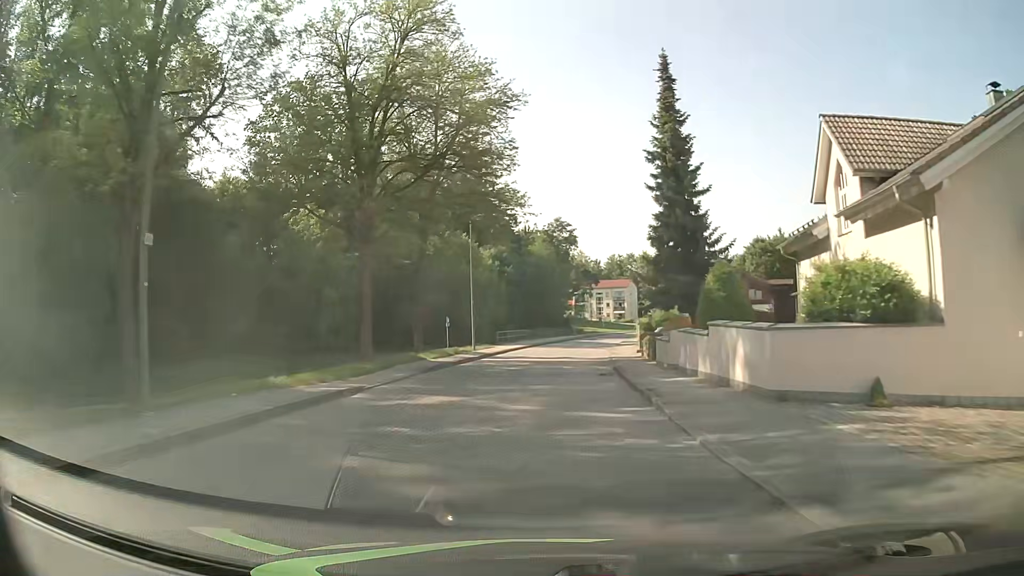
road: unclassified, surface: asphalt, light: Day
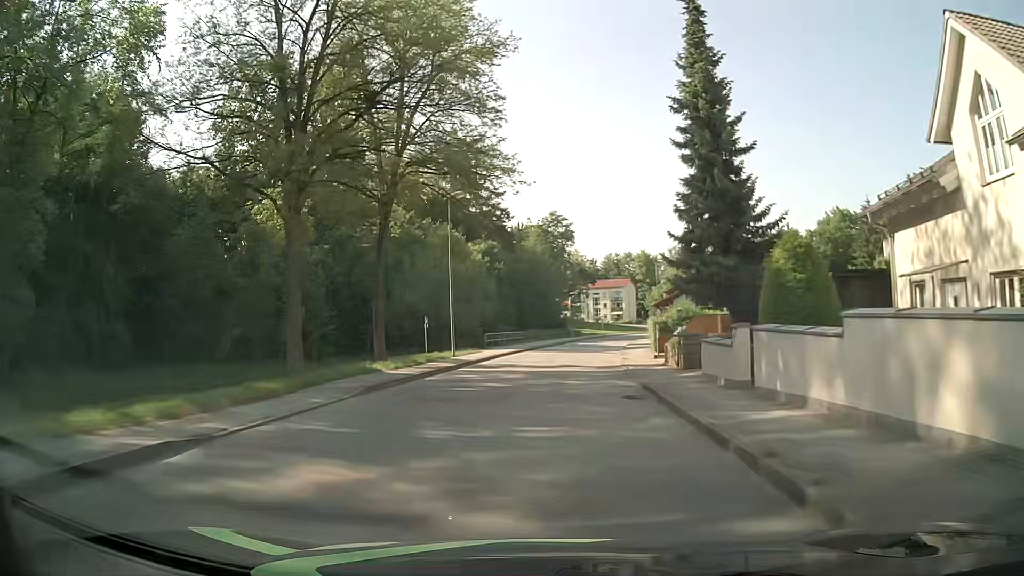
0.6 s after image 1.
(0.0, +7.4) m; 0°
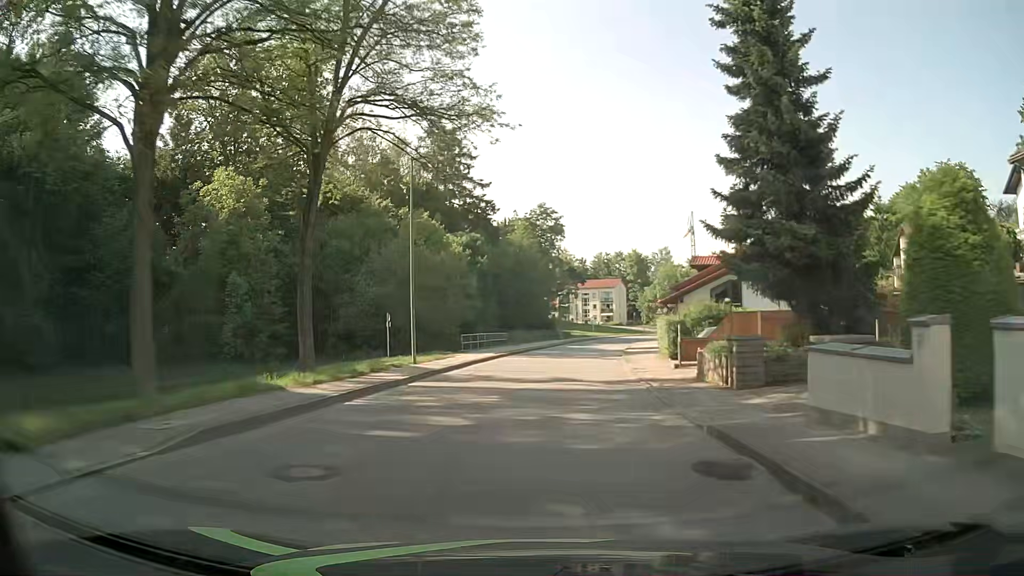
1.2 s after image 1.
(0.0, +7.4) m; +1°
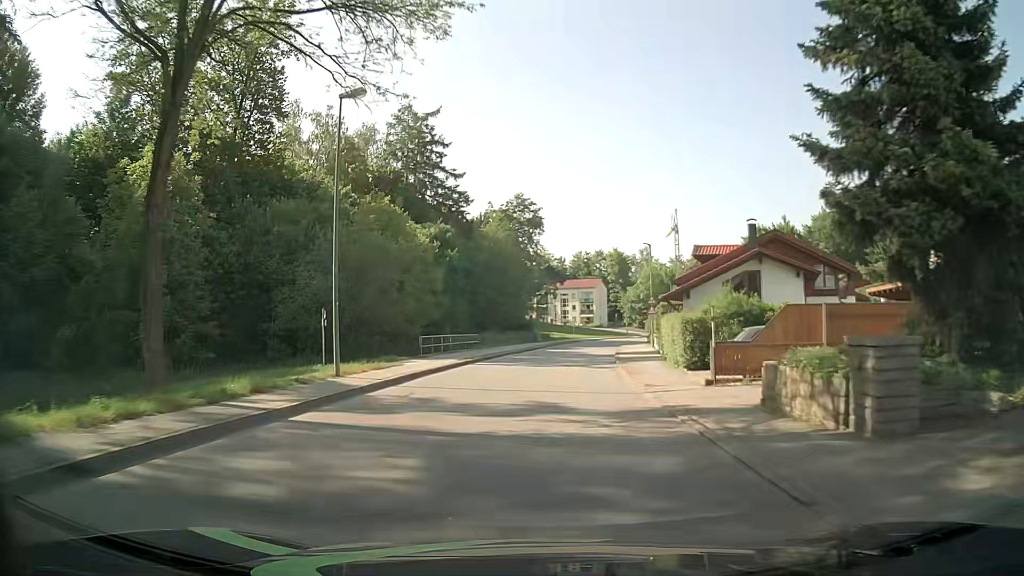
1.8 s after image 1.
(+0.1, +7.4) m; +2°
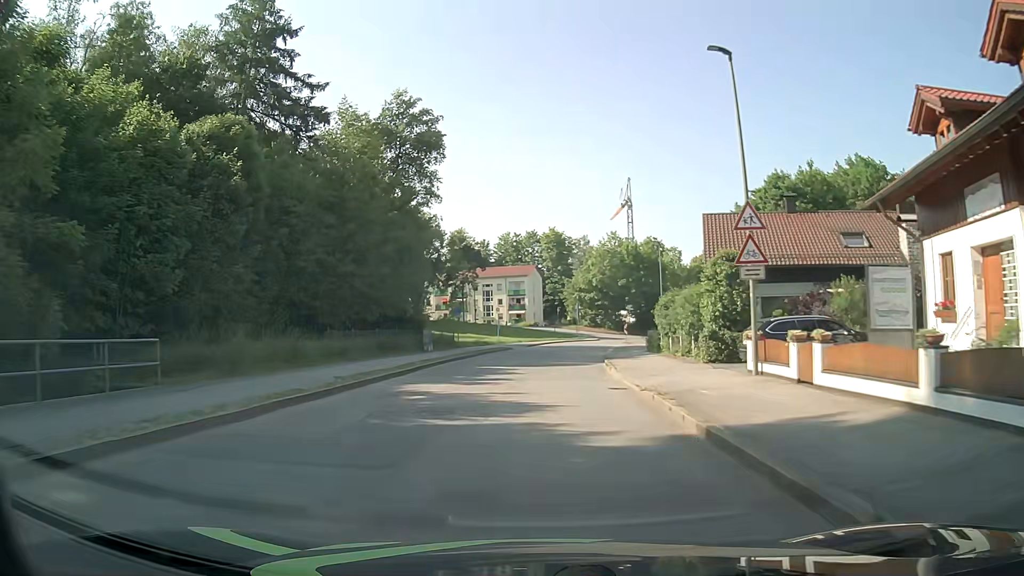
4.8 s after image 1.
(+1.9, +37.4) m; +6°
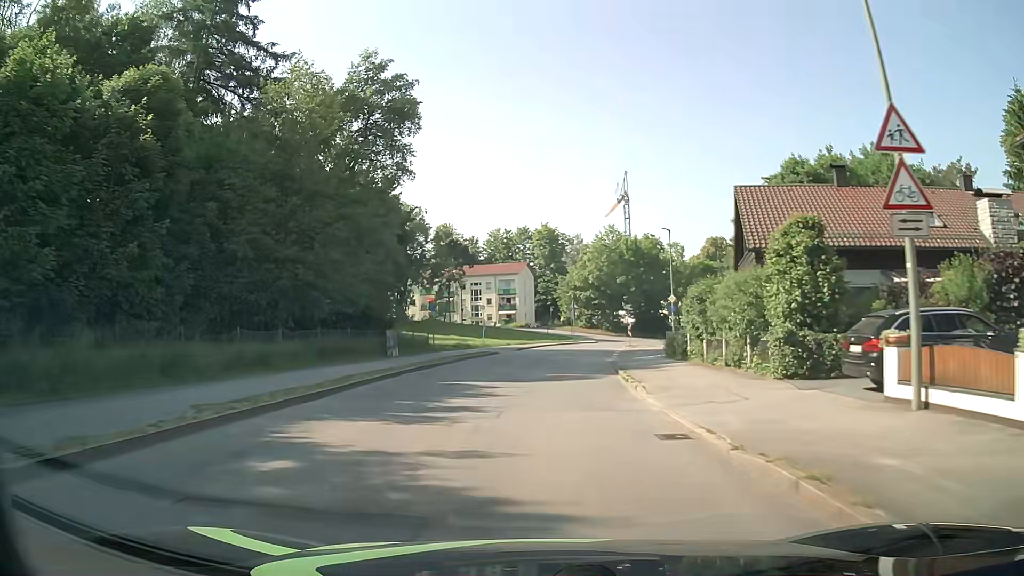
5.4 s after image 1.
(+0.1, +7.5) m; +1°
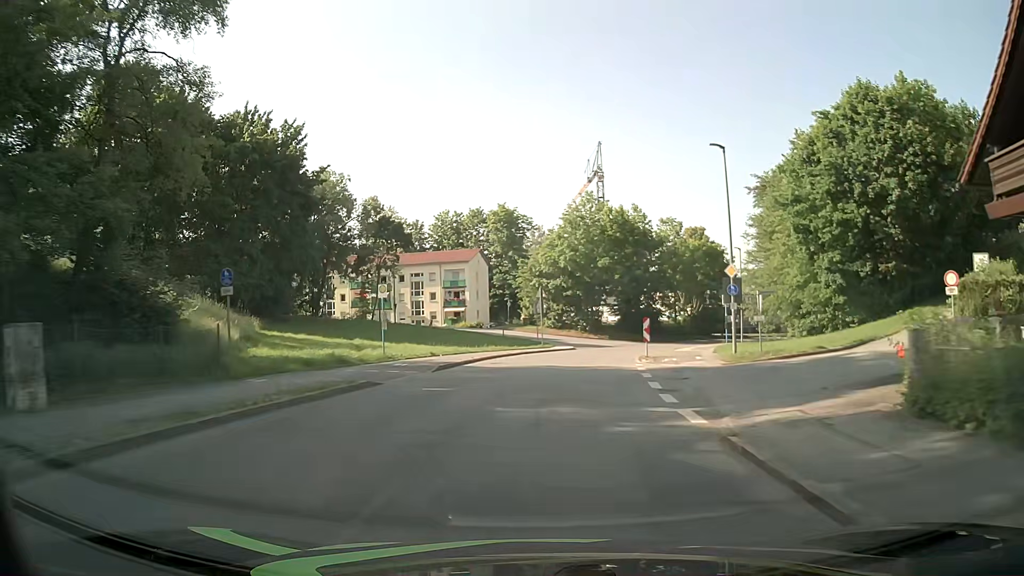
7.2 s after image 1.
(+0.6, +22.5) m; +4°
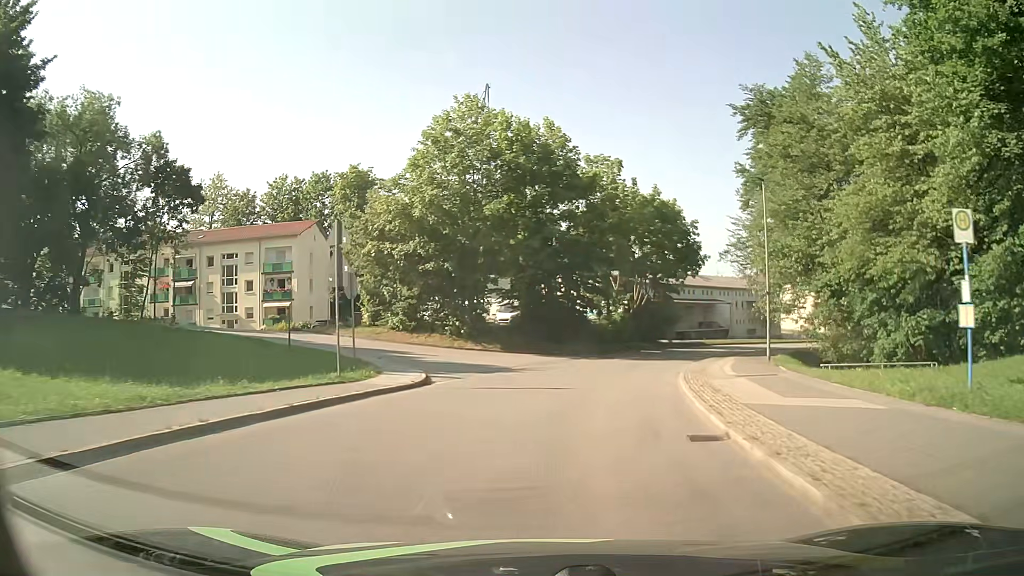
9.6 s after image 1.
(+2.0, +29.0) m; +10°
(+1, +10) (+2, +20) (+5, +30) (+8, +39) (+14, +47) (+20, +55) (+28, +61) (+36, +67) (+45, +71) (+55, +74) m
